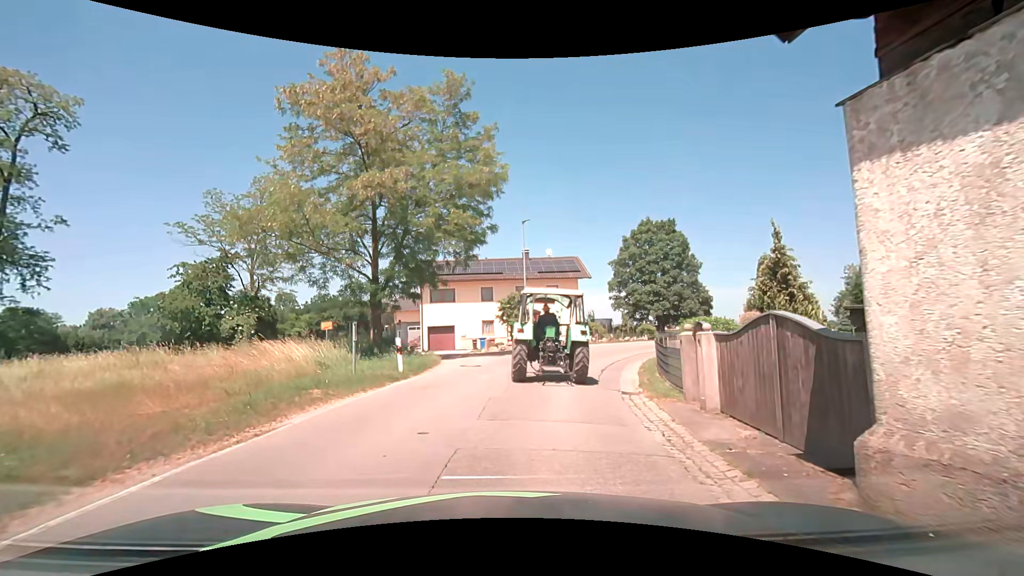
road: secondary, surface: asphalt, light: Day
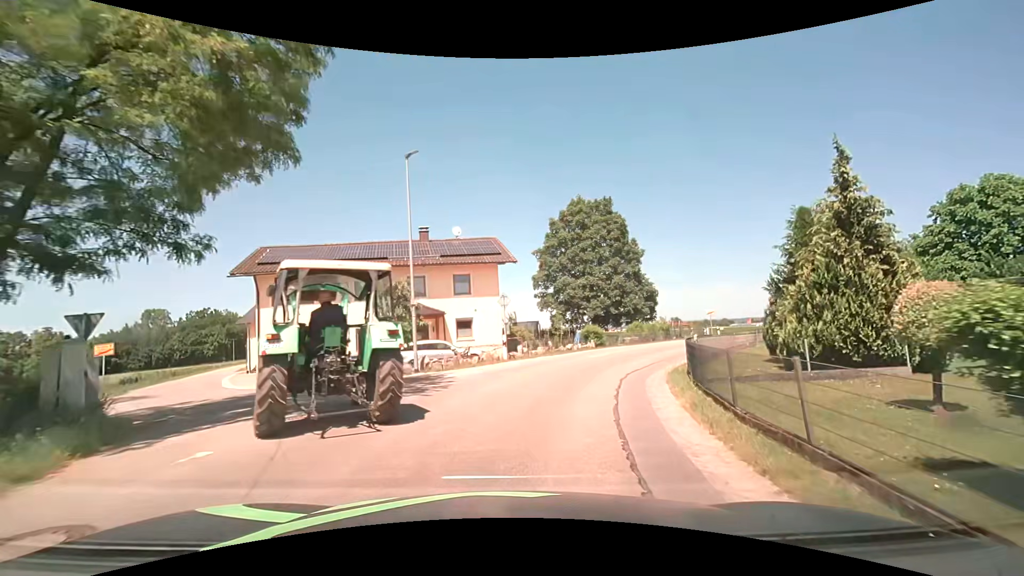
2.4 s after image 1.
(+1.2, +13.4) m; +10°
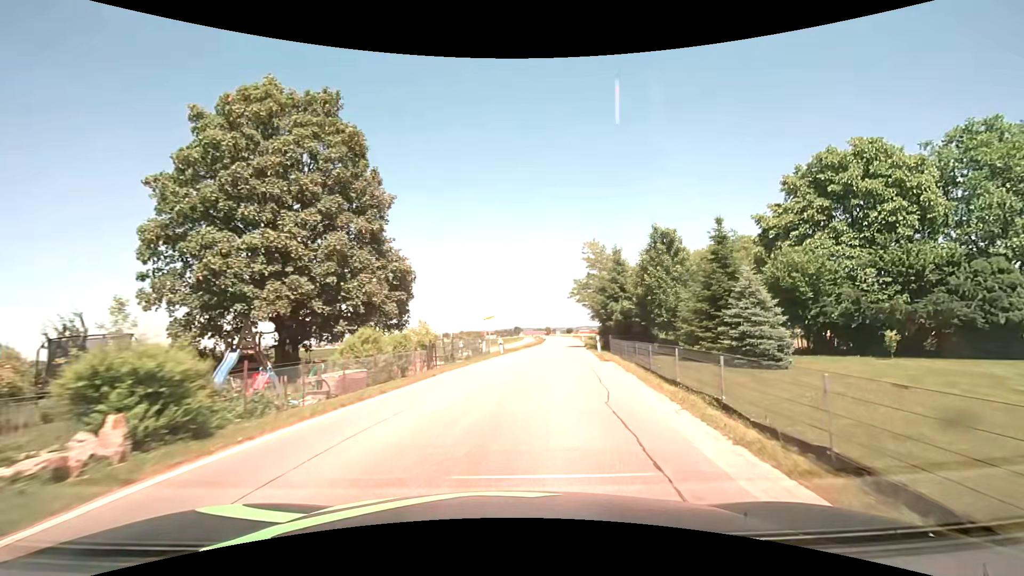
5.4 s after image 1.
(+5.5, +23.9) m; +29°
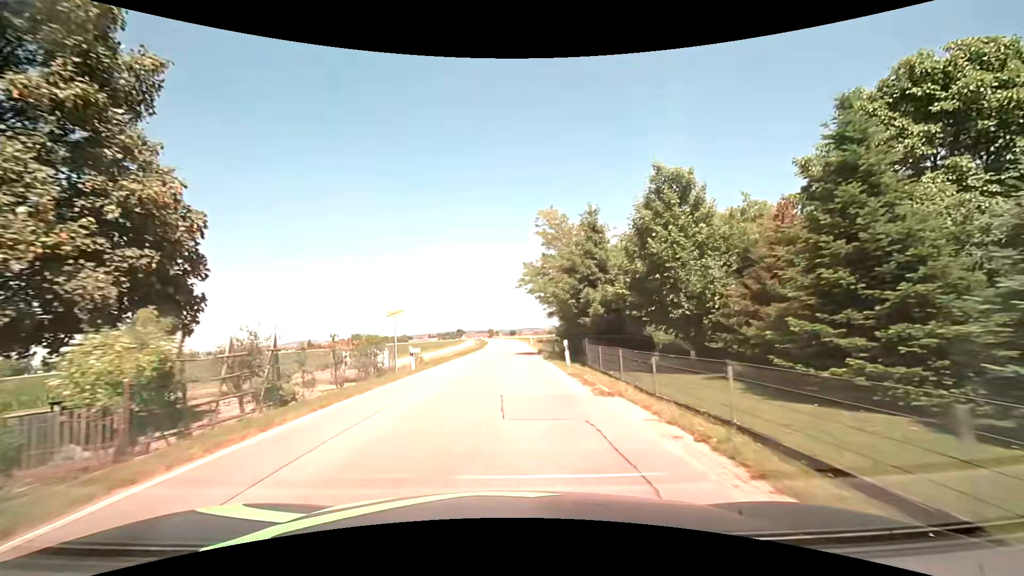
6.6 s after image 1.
(+0.8, +13.2) m; +6°
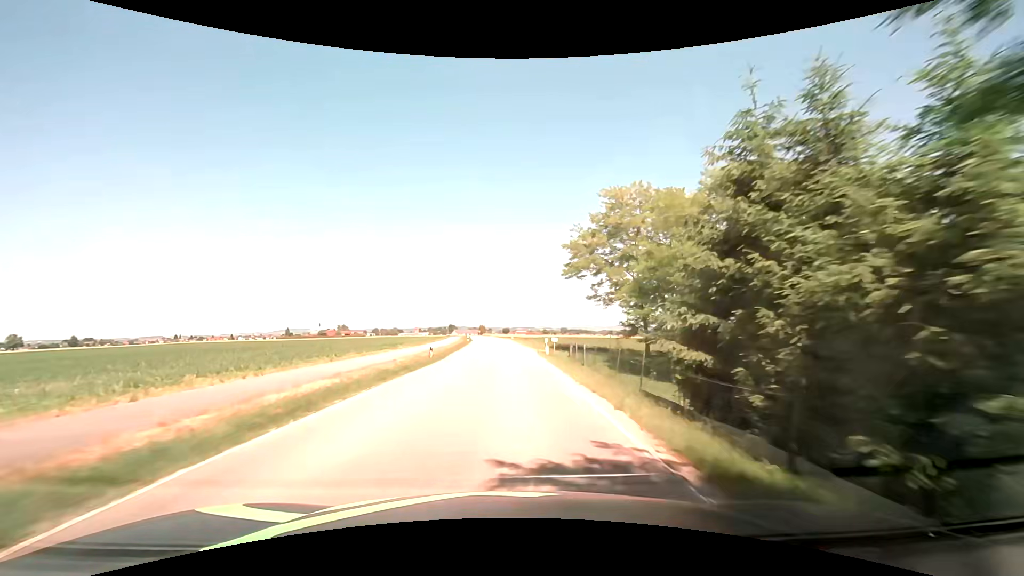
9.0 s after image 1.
(0.0, +33.1) m; 0°
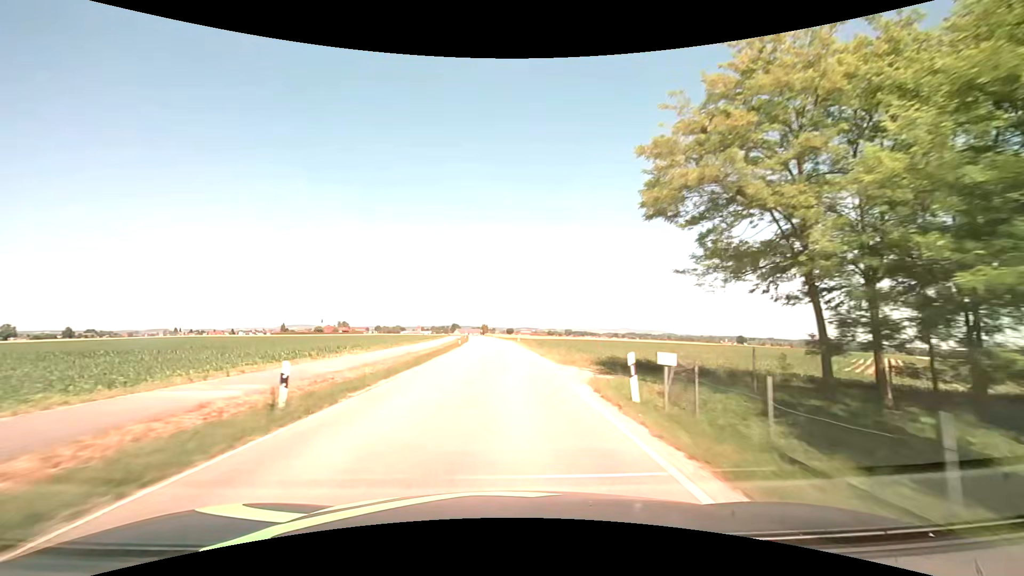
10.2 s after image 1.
(0.0, +19.7) m; 0°
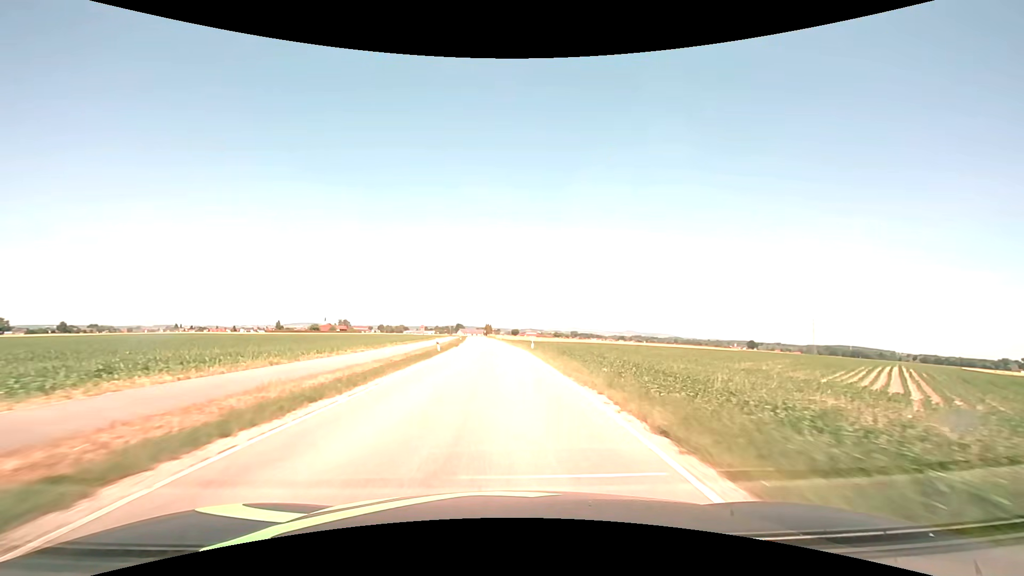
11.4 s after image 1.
(-0.1, +21.7) m; -1°
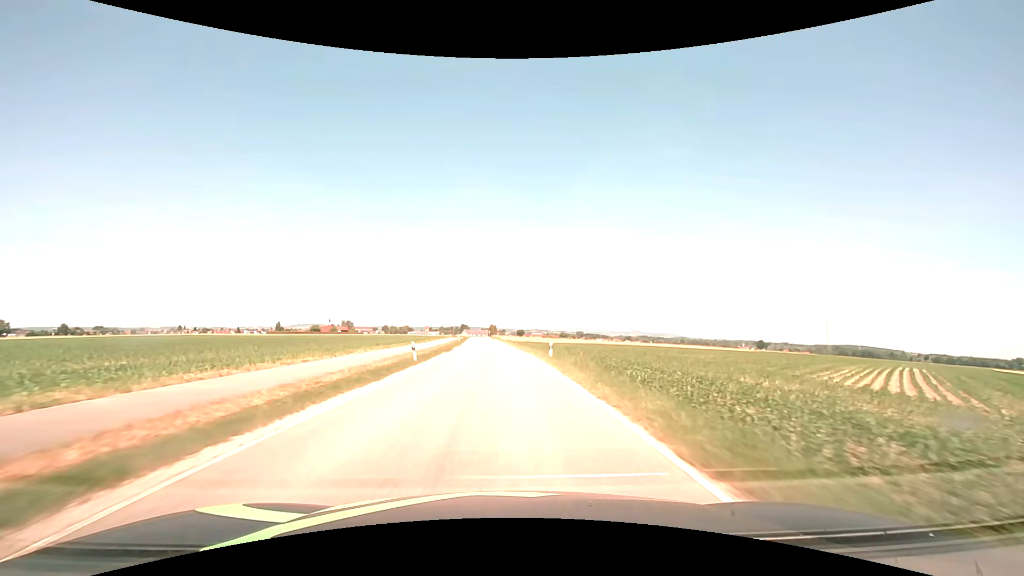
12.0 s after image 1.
(0.0, +11.5) m; 0°
(0, +10) (0, +20) (0, +30) (-1, +40) (-1, +50) (-2, +60) (-2, +70) (-3, +80) (-4, +90) (-4, +100) m
